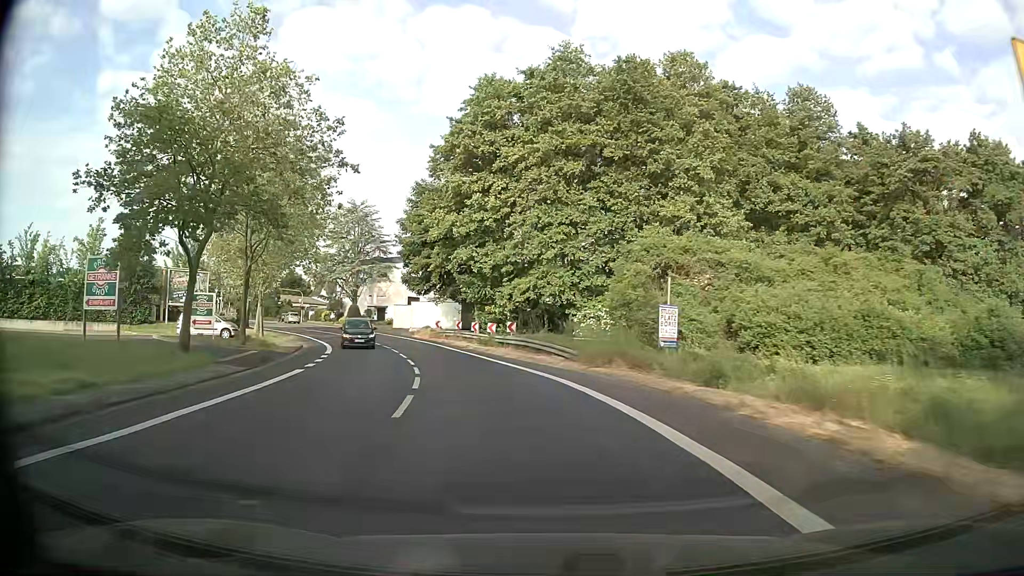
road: secondary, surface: asphalt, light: Day
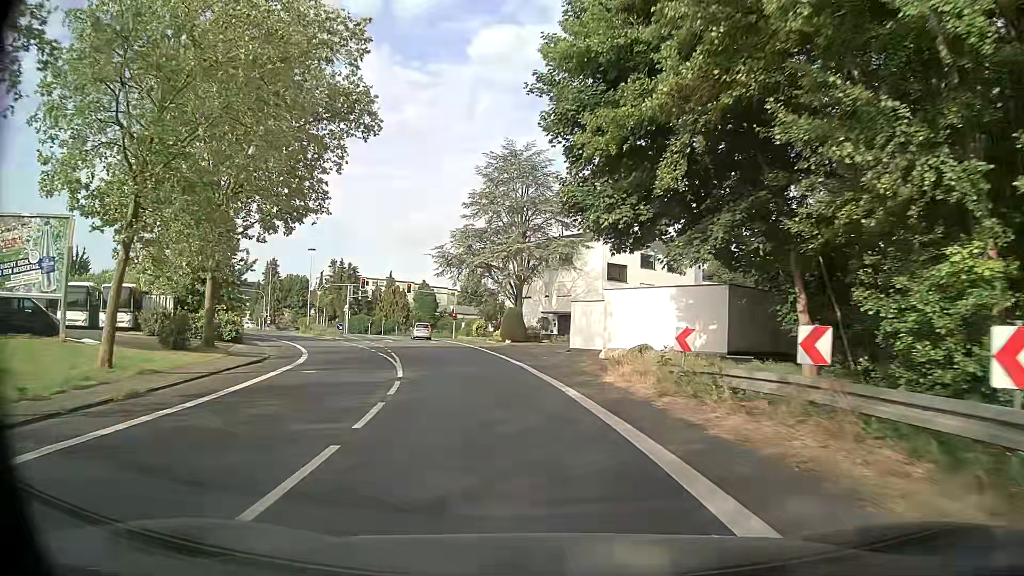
(-6.2, +36.8) m; -18°
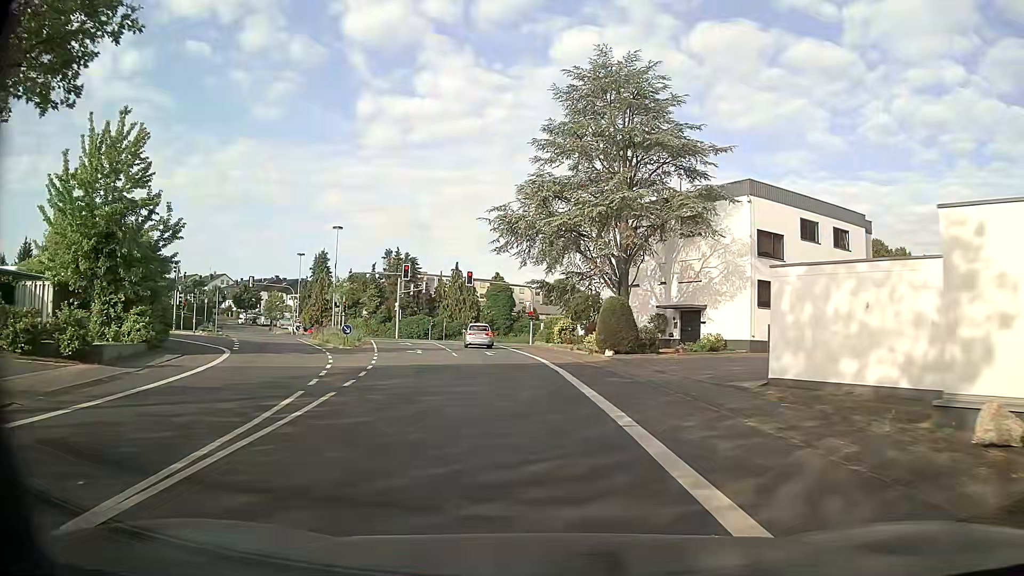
(-1.4, +20.6) m; -8°
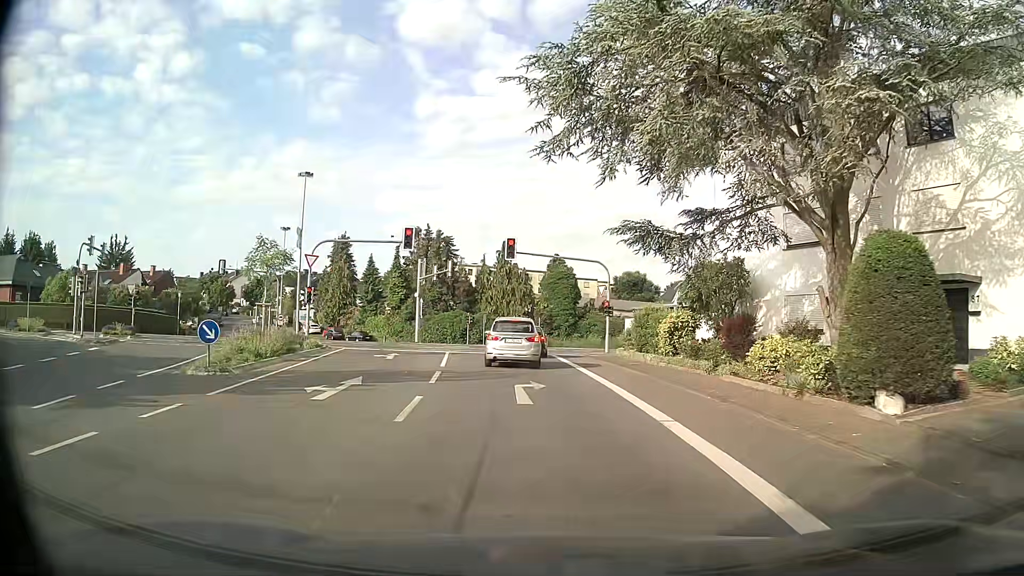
(-0.7, +21.7) m; -5°
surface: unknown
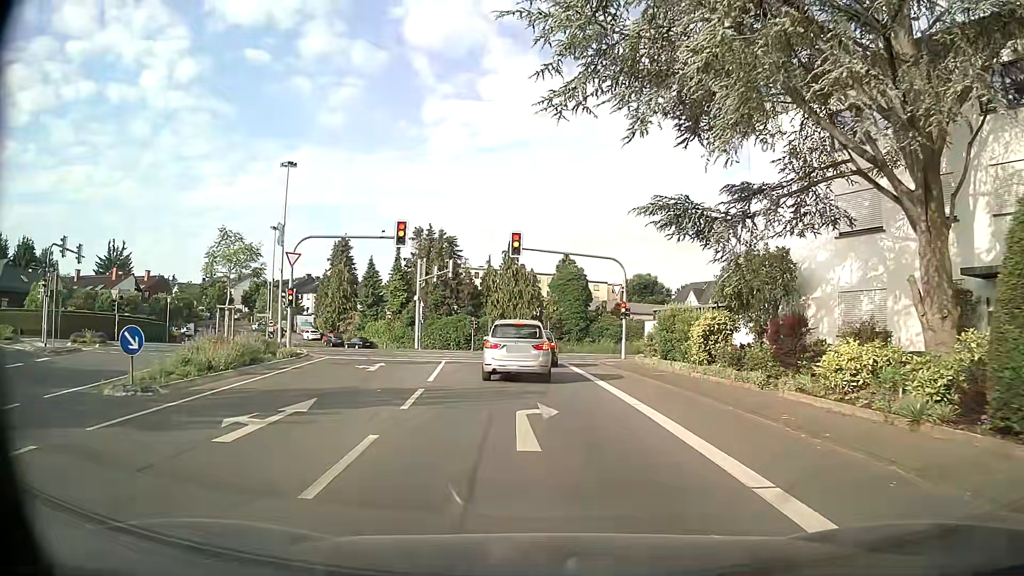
(0.0, +3.9) m; -1°
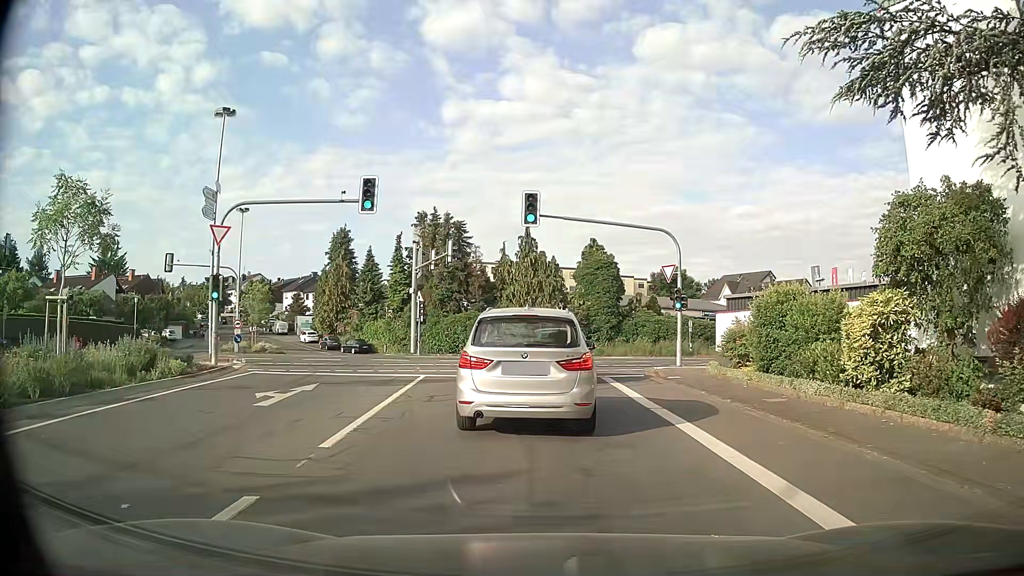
(-0.2, +9.5) m; -2°
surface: asphalt
(0, +10) (0, +20) (+2, +30) (+8, +37) (+17, +42) (+26, +46) (+35, +50) (+45, +54) (+54, +58) (+63, +62) m
